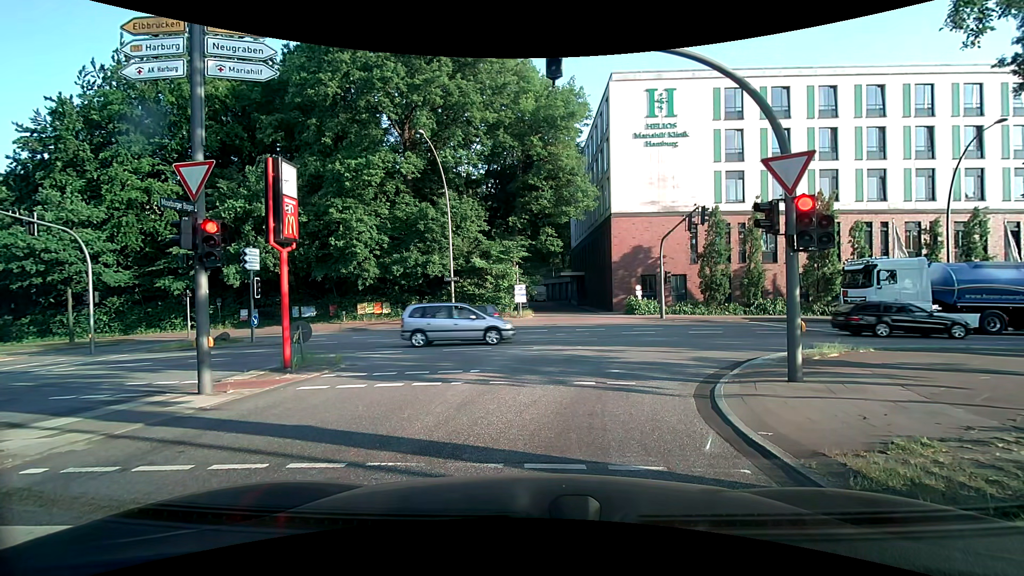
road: secondary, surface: asphalt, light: Day
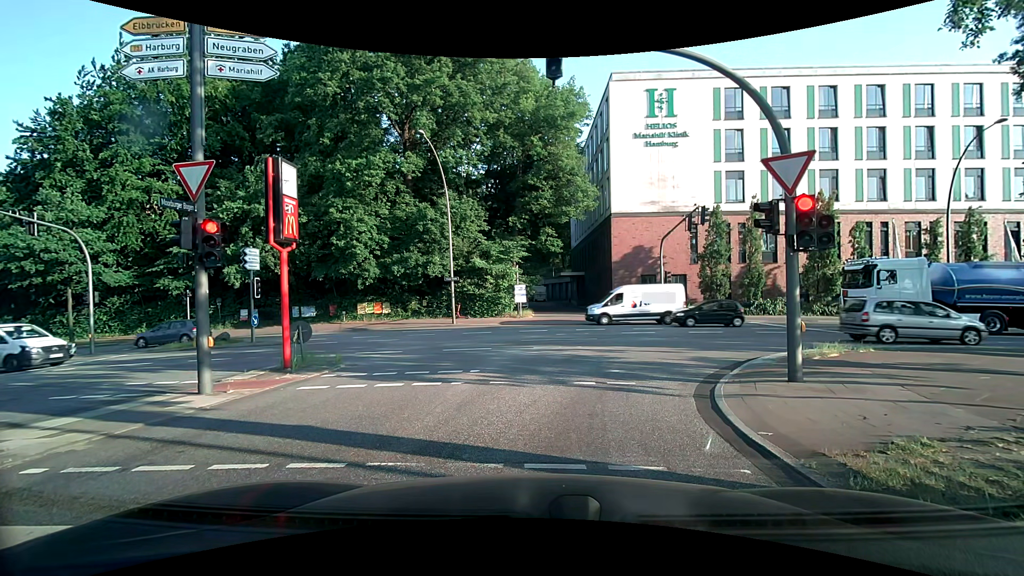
(0.0, 0.0) m; 0°
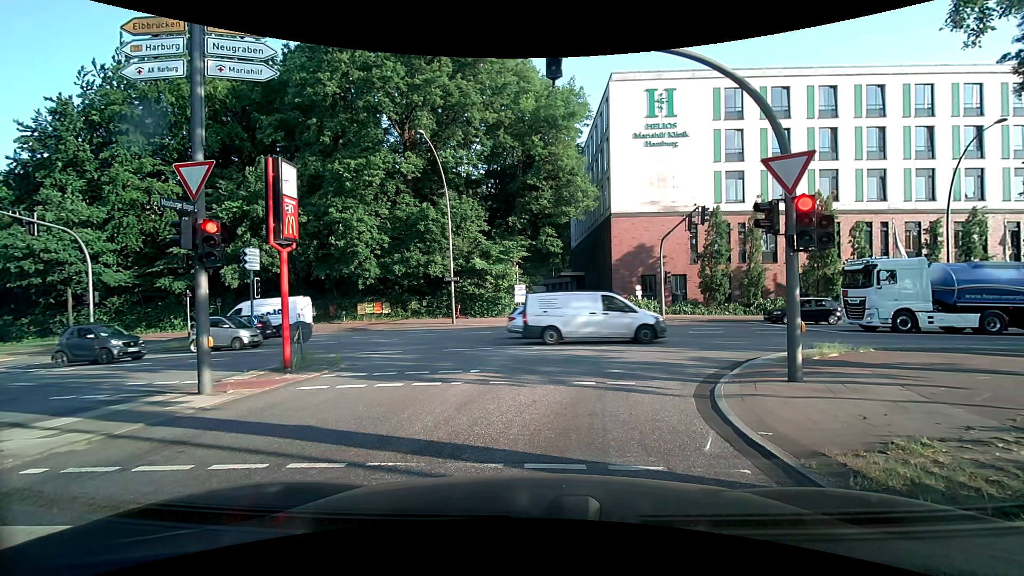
(0.0, 0.0) m; 0°
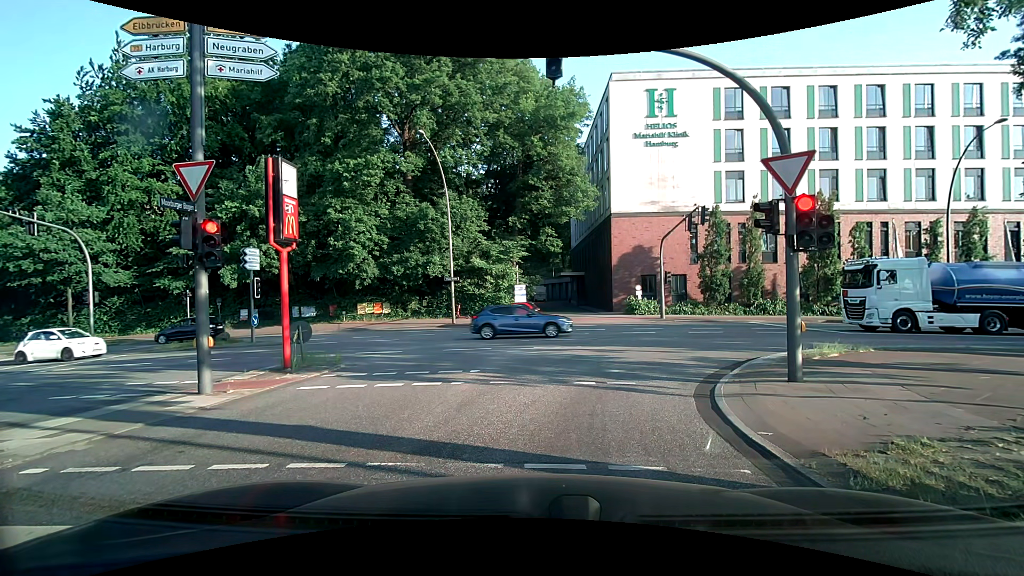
(0.0, 0.0) m; 0°
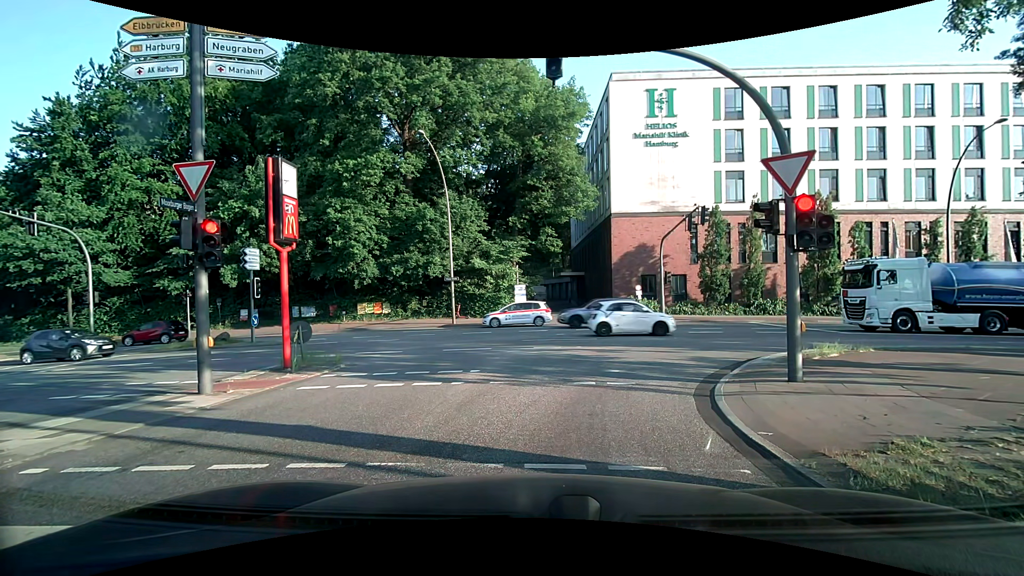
(0.0, 0.0) m; 0°
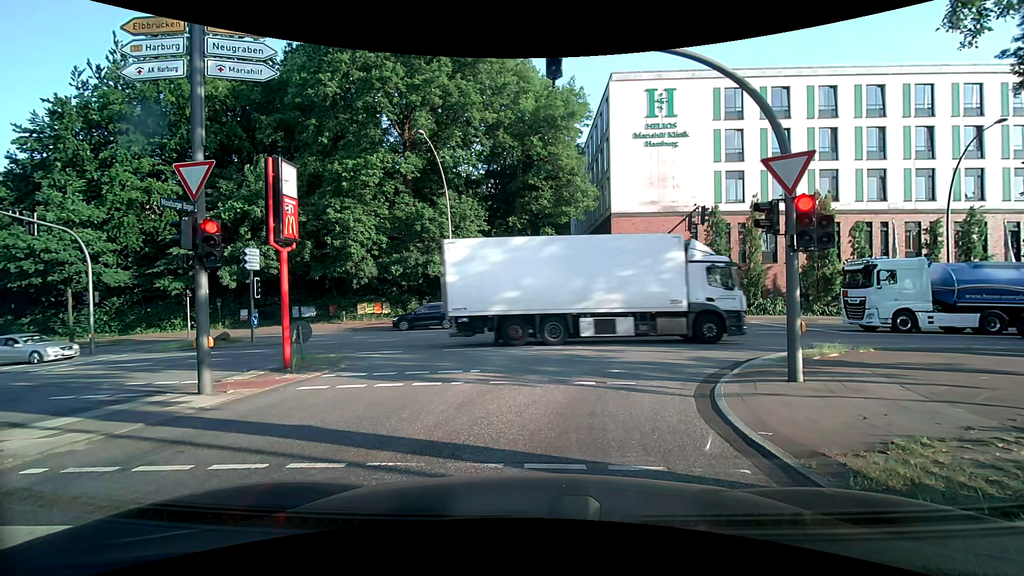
(0.0, 0.0) m; 0°
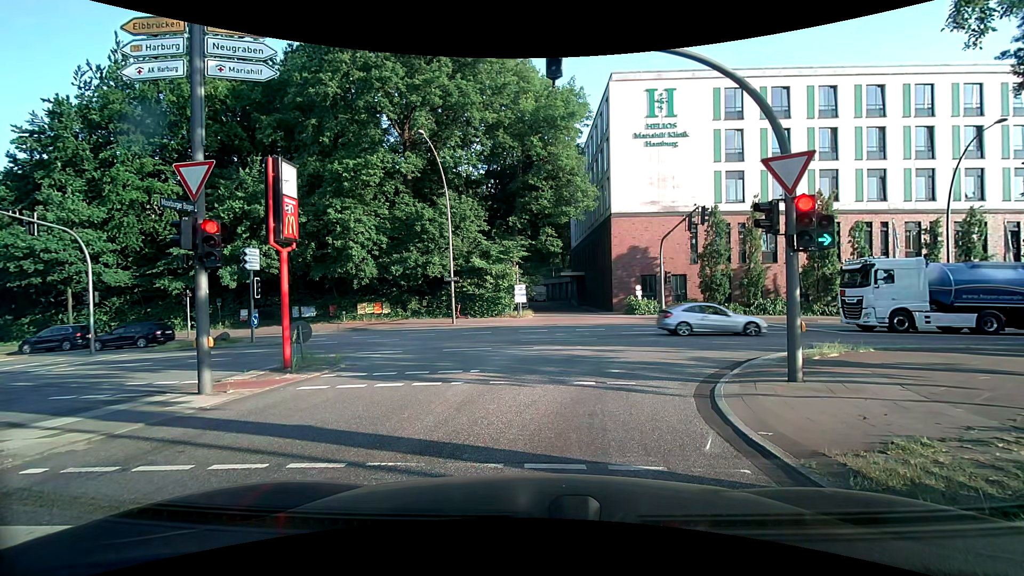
(0.0, 0.0) m; 0°
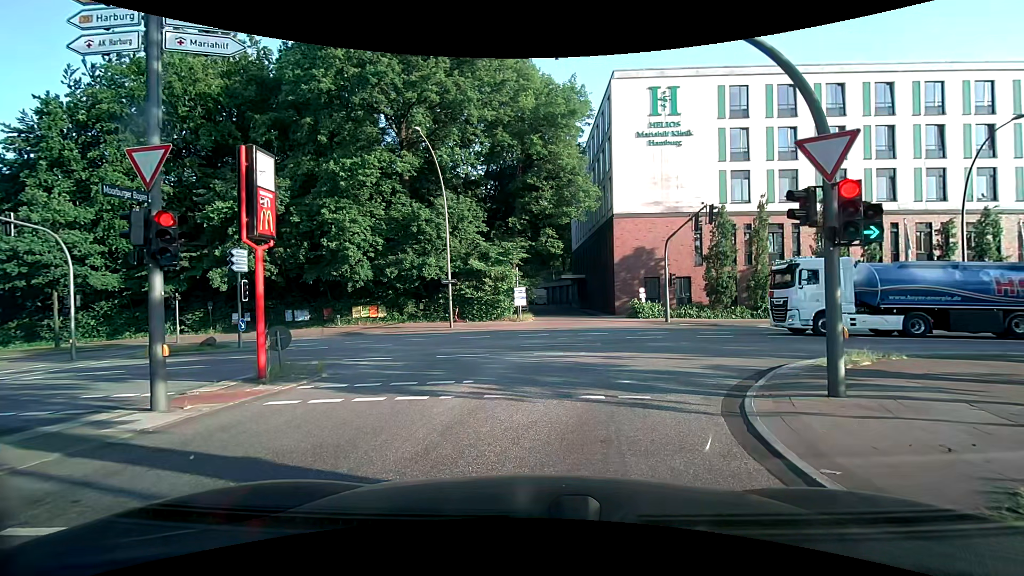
(0.0, +1.2) m; 0°
